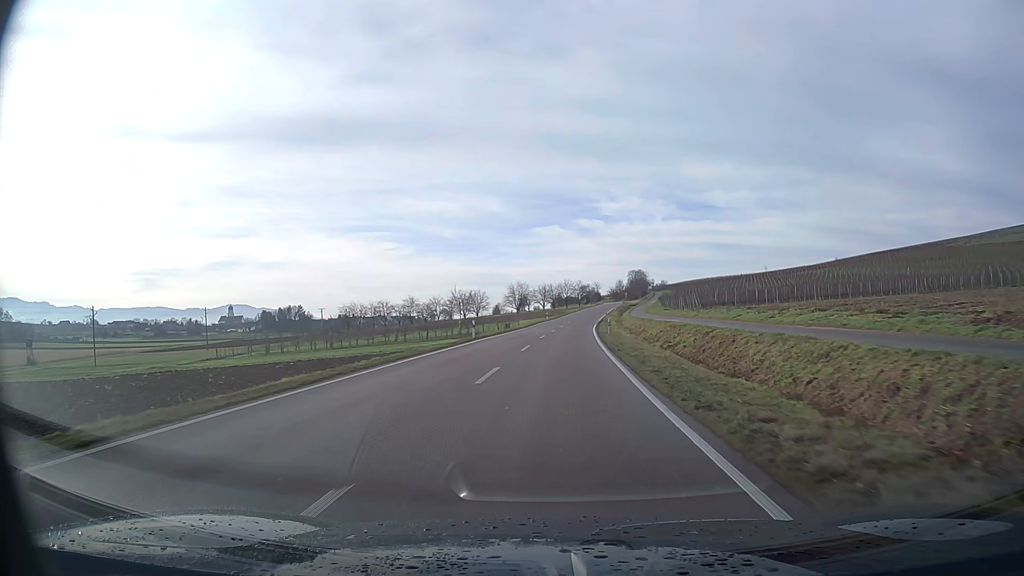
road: primary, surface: asphalt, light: Day
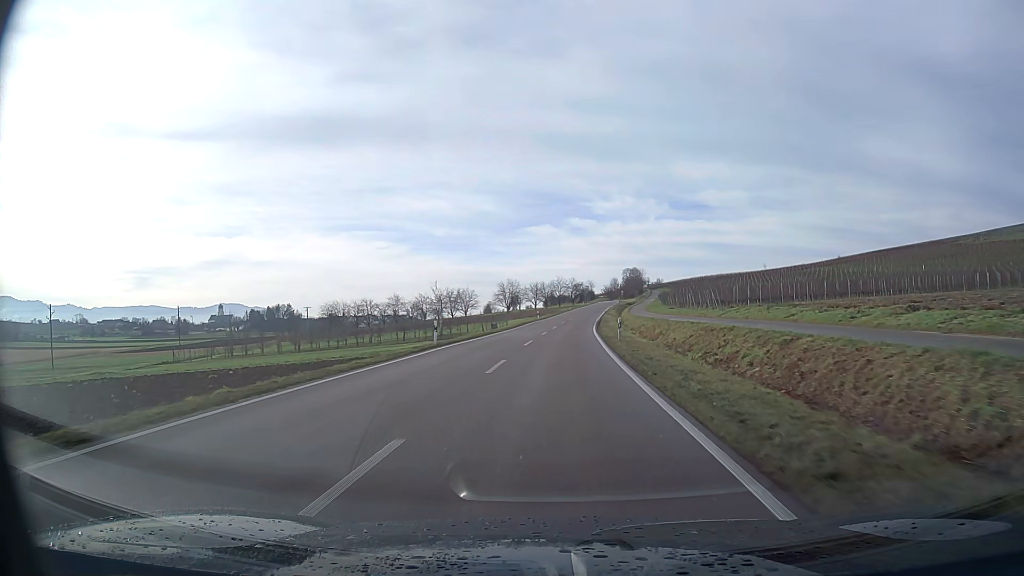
(+0.1, +10.4) m; +1°
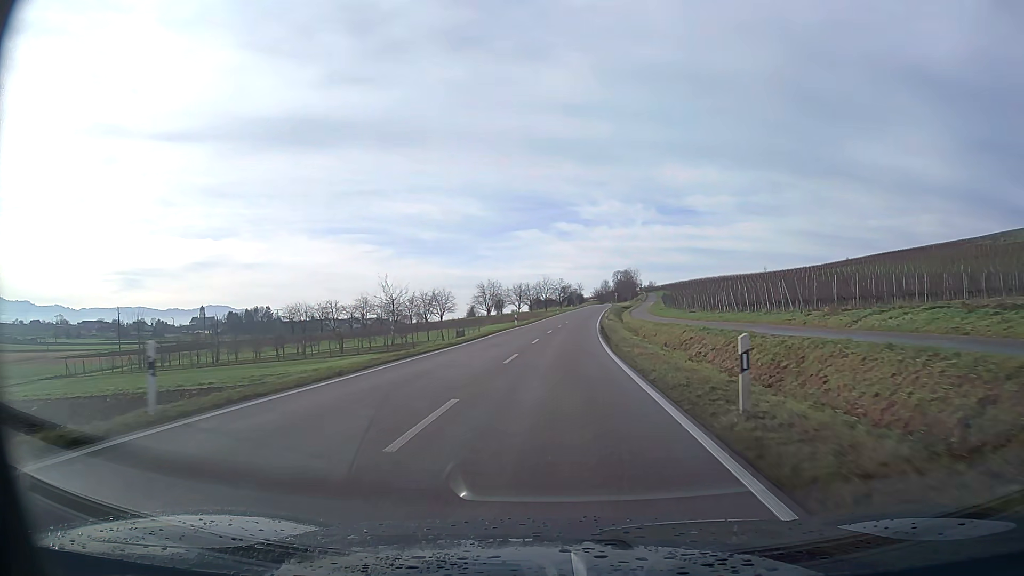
(+0.2, +20.7) m; +1°
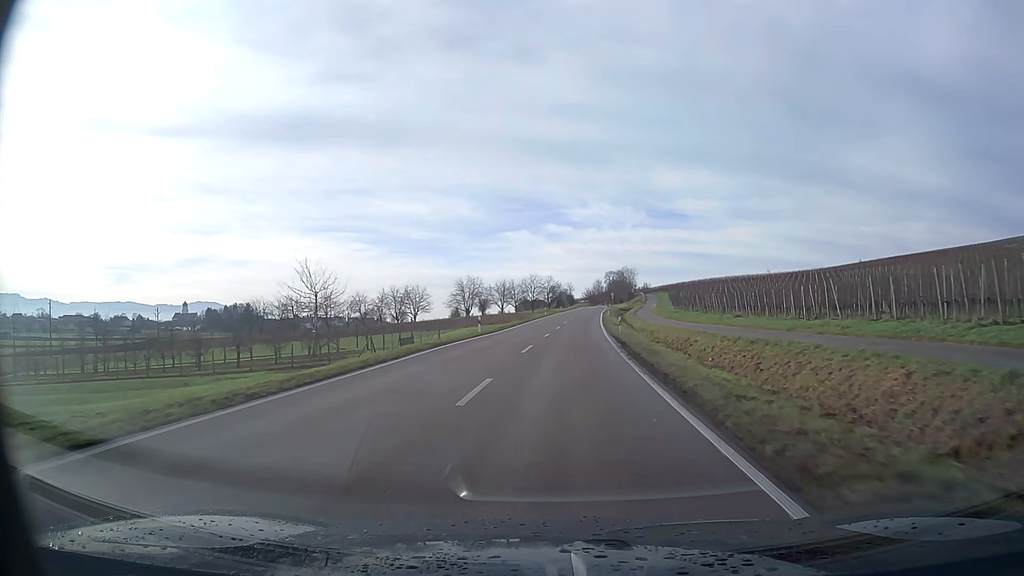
(+0.2, +20.7) m; +1°
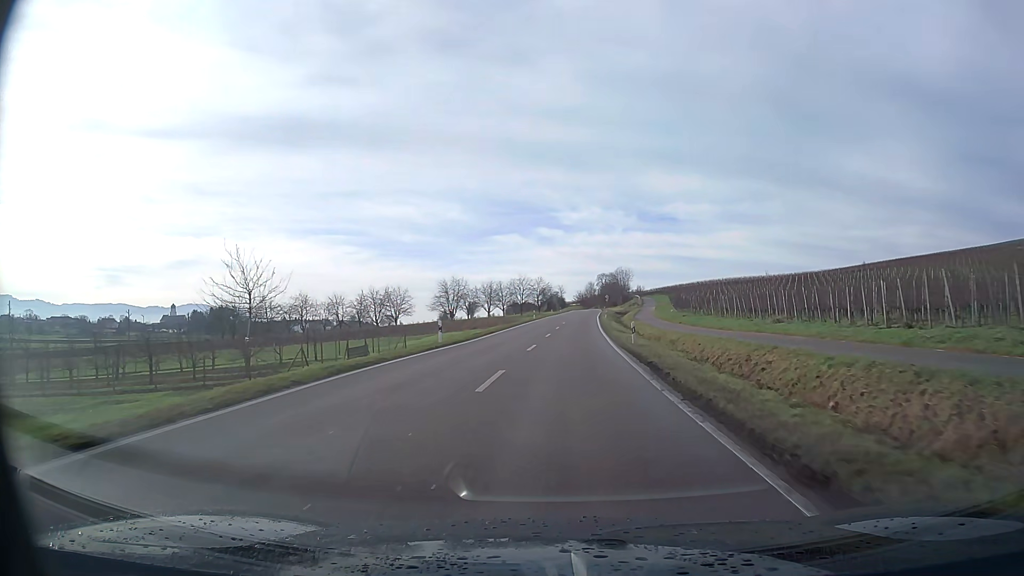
(+0.1, +10.4) m; +1°
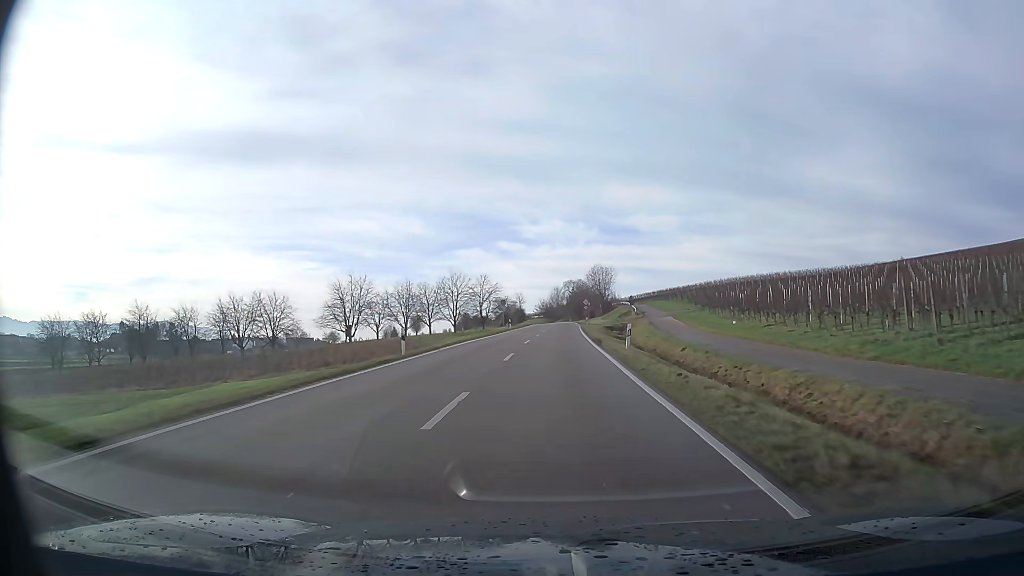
(+1.6, +51.6) m; +3°
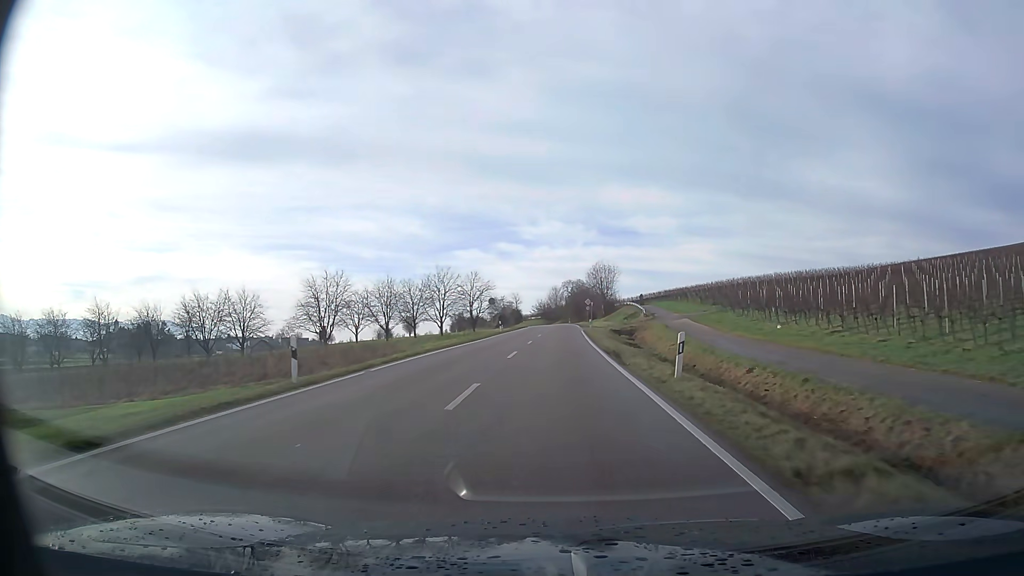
(0.0, +10.3) m; 0°
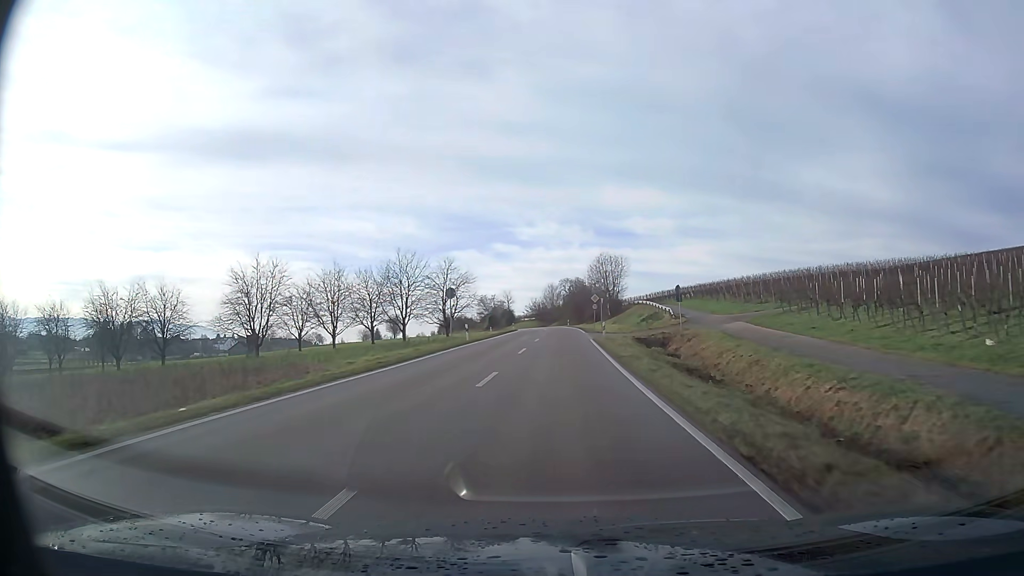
(+0.1, +20.6) m; 0°
(0, +10) (0, +20) (0, +30) (0, +40) (0, +50) (0, +60) (0, +70) (0, +80) (-1, +90) (-2, +100) m
